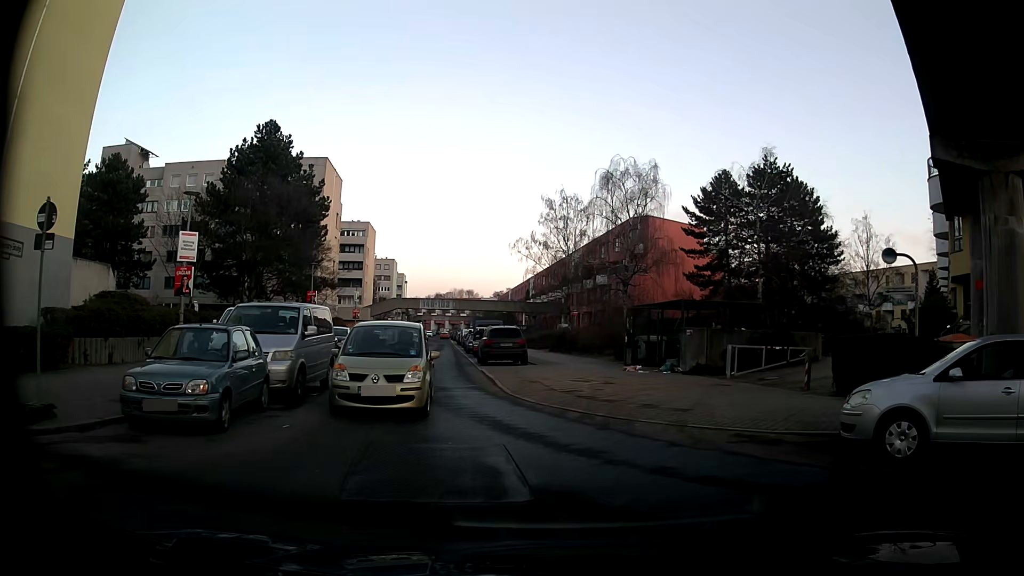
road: residential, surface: asphalt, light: Day
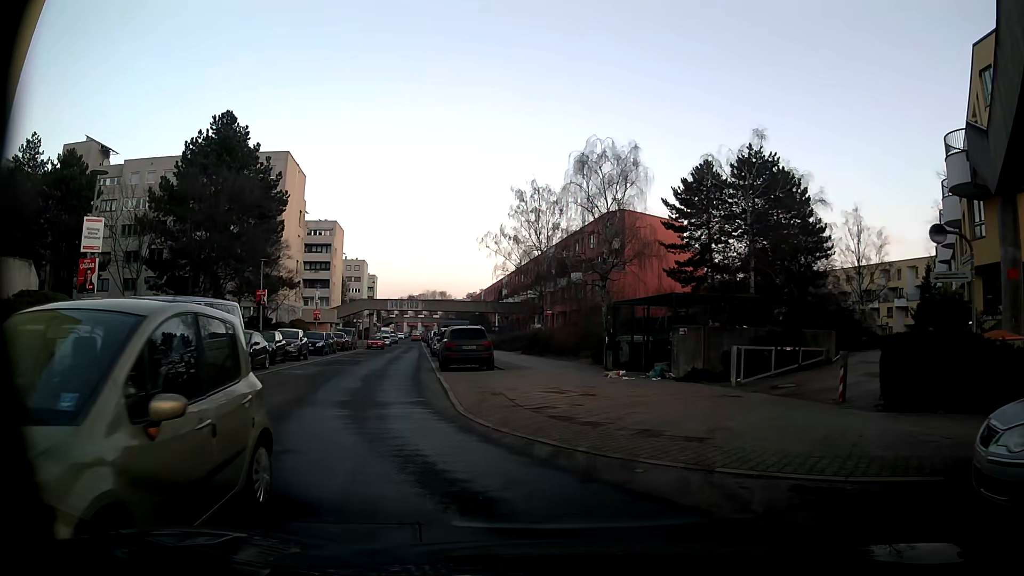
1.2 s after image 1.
(+0.1, +3.7) m; -1°
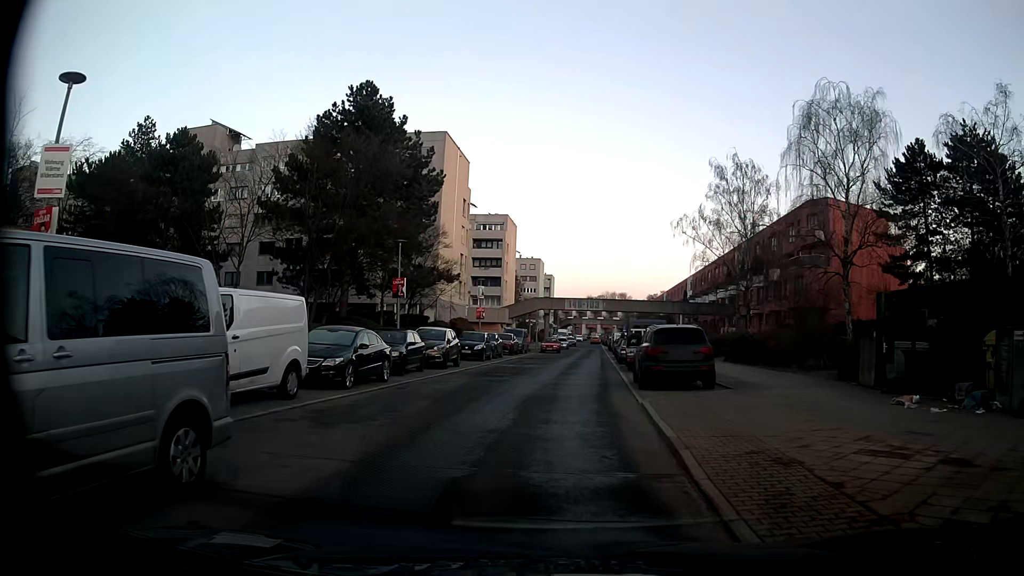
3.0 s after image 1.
(-0.9, +7.9) m; -12°
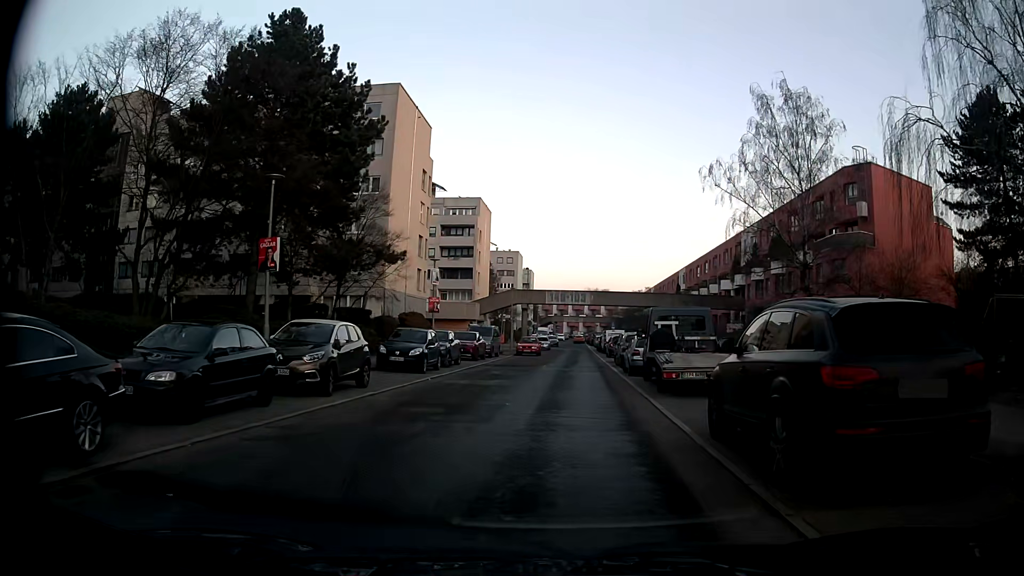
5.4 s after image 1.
(+0.4, +12.2) m; +1°
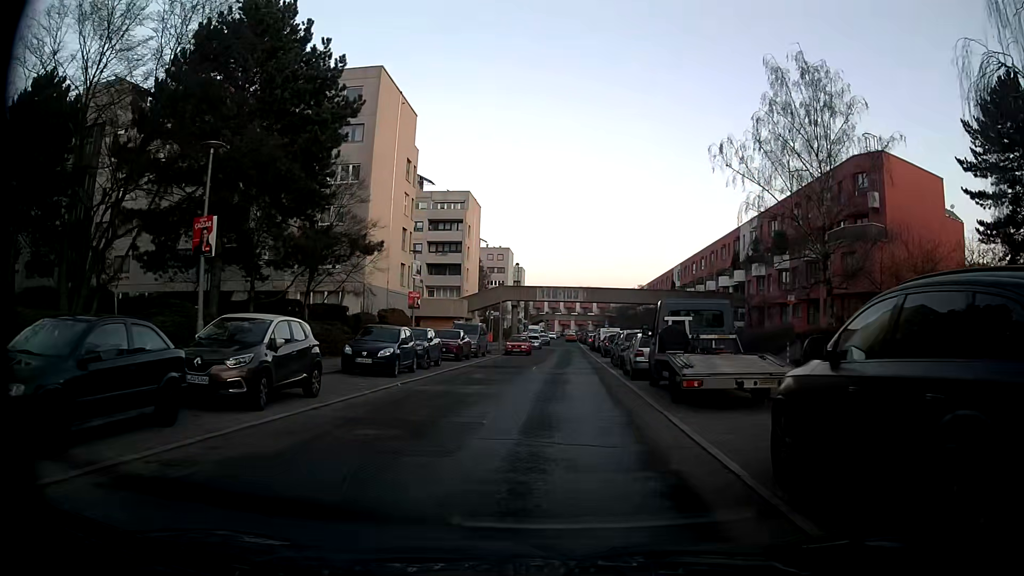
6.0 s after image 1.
(0.0, +3.1) m; +1°
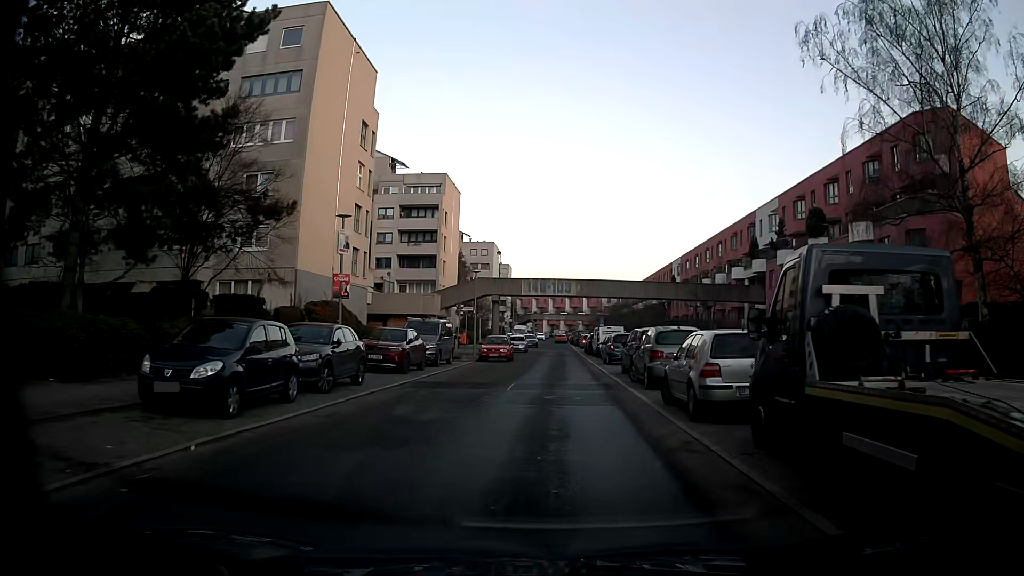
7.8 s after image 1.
(+0.1, +10.4) m; +1°
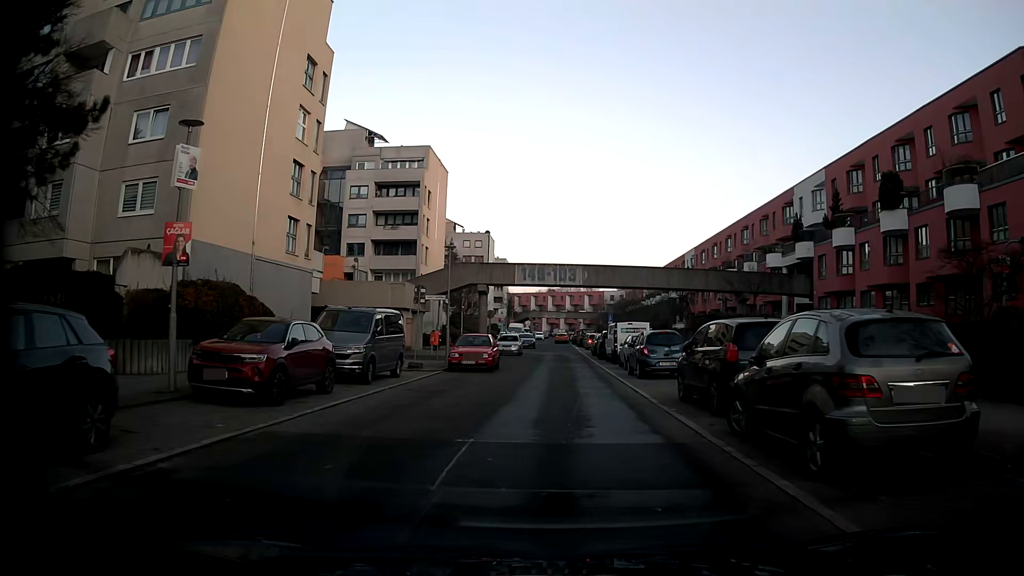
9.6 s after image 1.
(0.0, +11.1) m; 0°
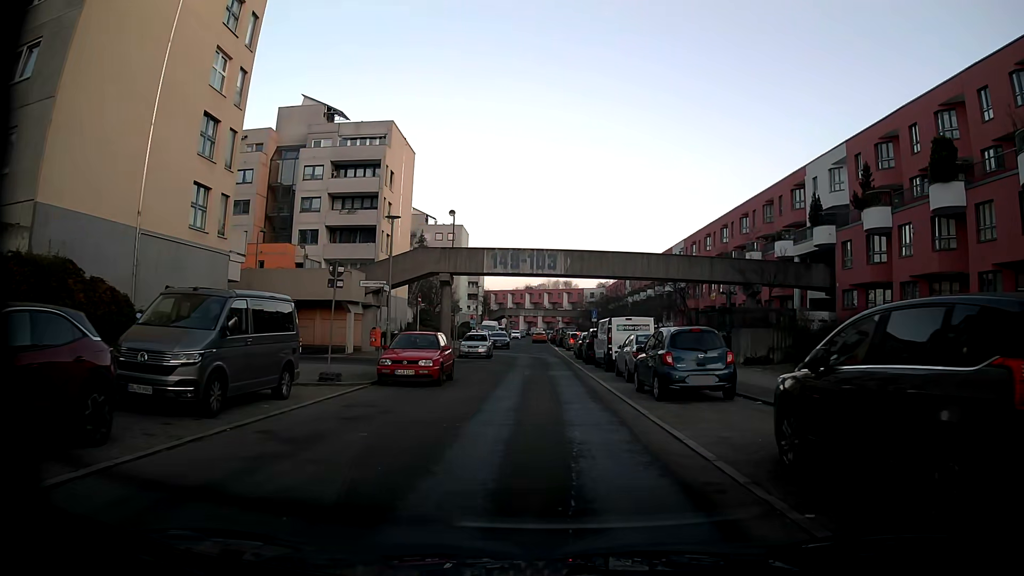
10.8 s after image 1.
(+0.1, +7.5) m; +3°
(0, +10) (0, +20) (-1, +30) (-1, +40) (-2, +50) (-2, +60) (-3, +70) (-4, +80) (-5, +90) (-5, +100) m
